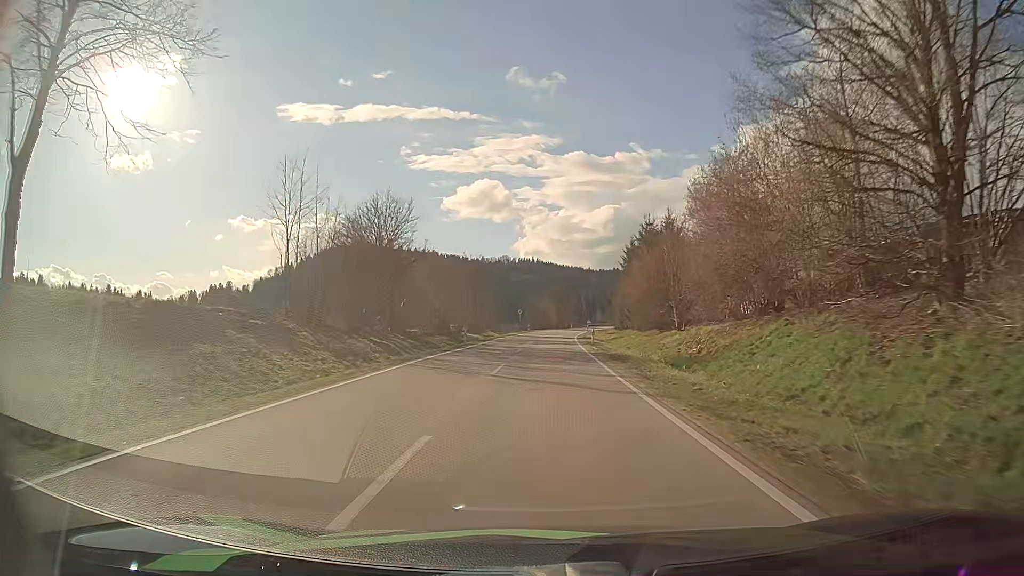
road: secondary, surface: asphalt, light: Day
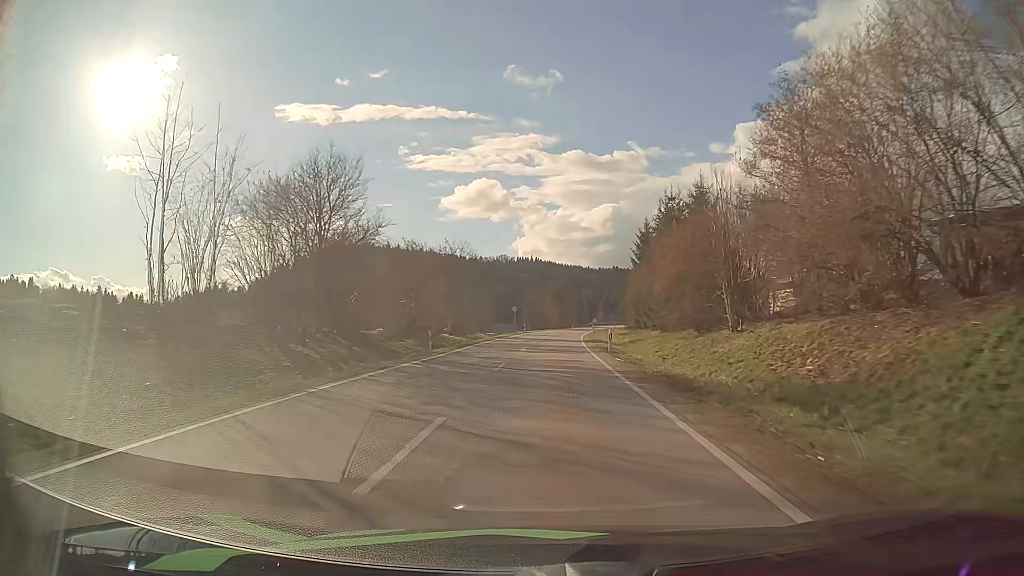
(0.0, +12.3) m; 0°
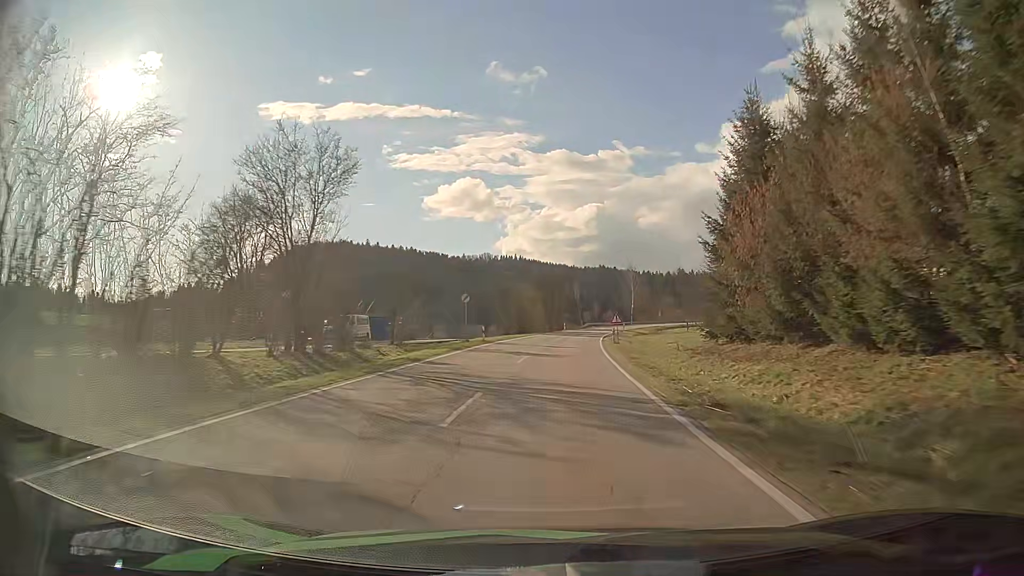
(+0.2, +37.0) m; +1°
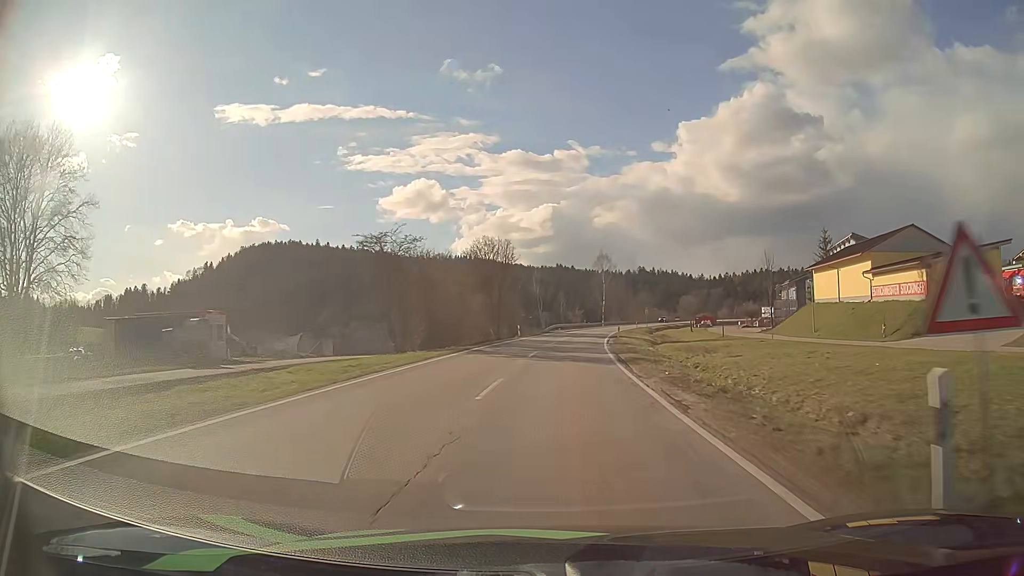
(+1.1, +37.0) m; +4°
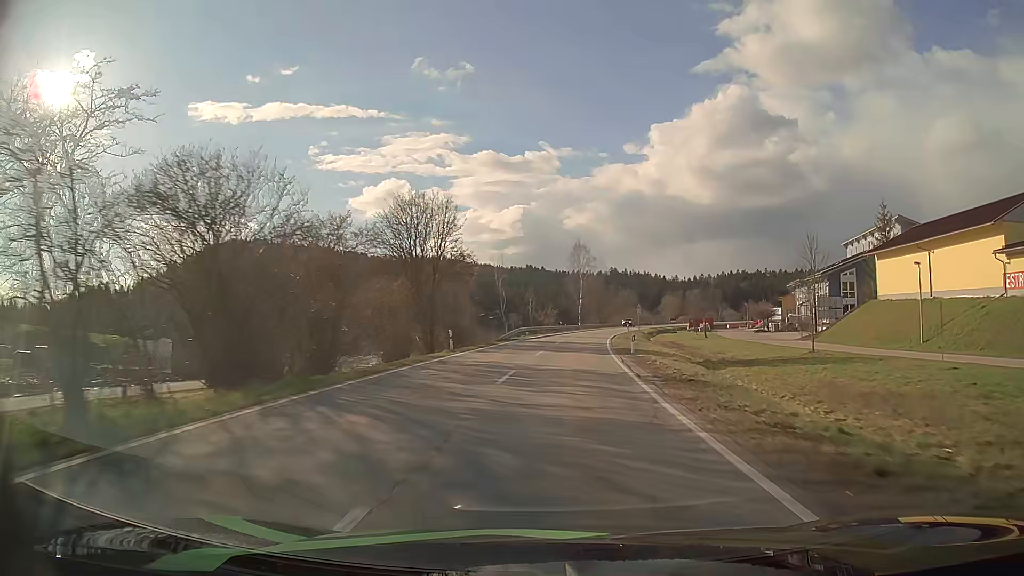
(+0.5, +24.7) m; +2°
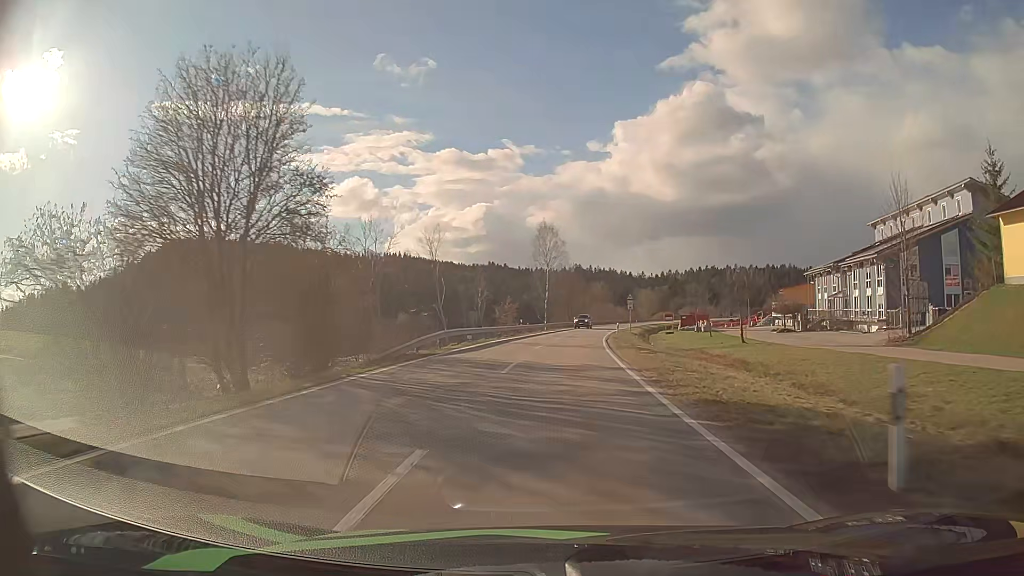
(+0.7, +24.7) m; +3°
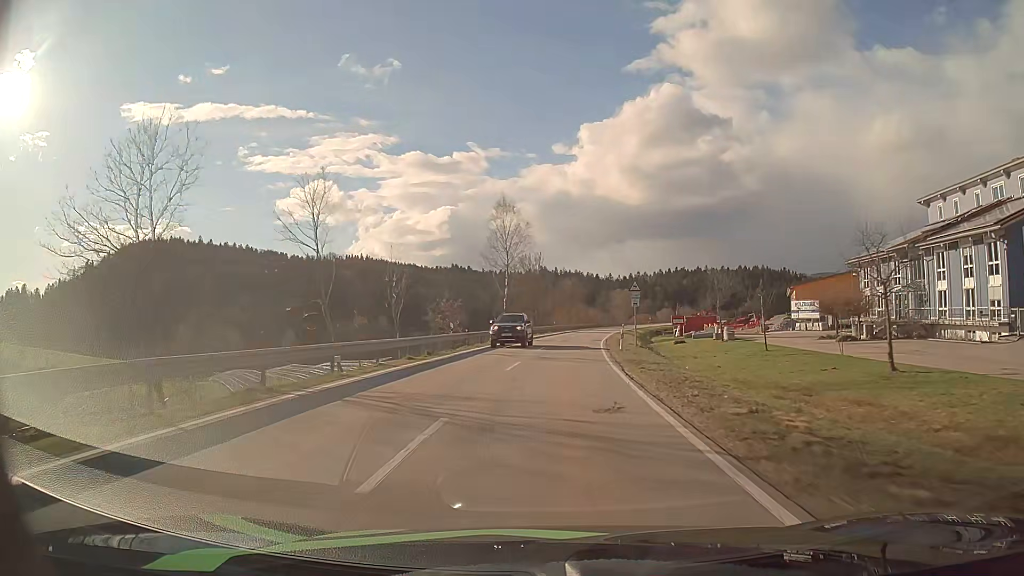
(+0.6, +24.7) m; +3°
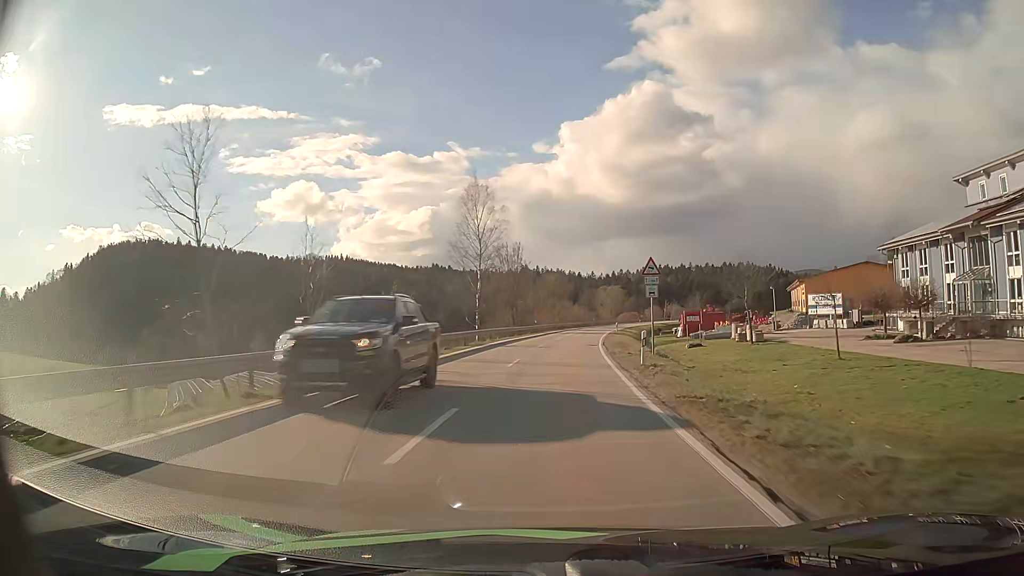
(+0.2, +12.4) m; +2°
(0, +10) (0, +20) (+1, +30) (+1, +40) (+2, +50) (+3, +60) (+4, +70) (+6, +80) (+7, +90) (+9, +99) m
